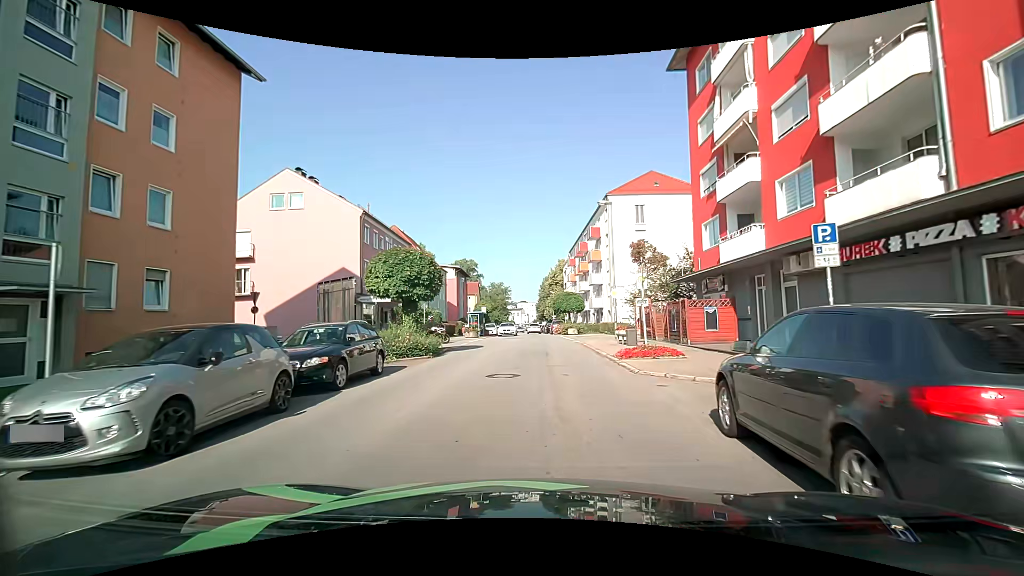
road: tertiary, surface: asphalt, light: Day
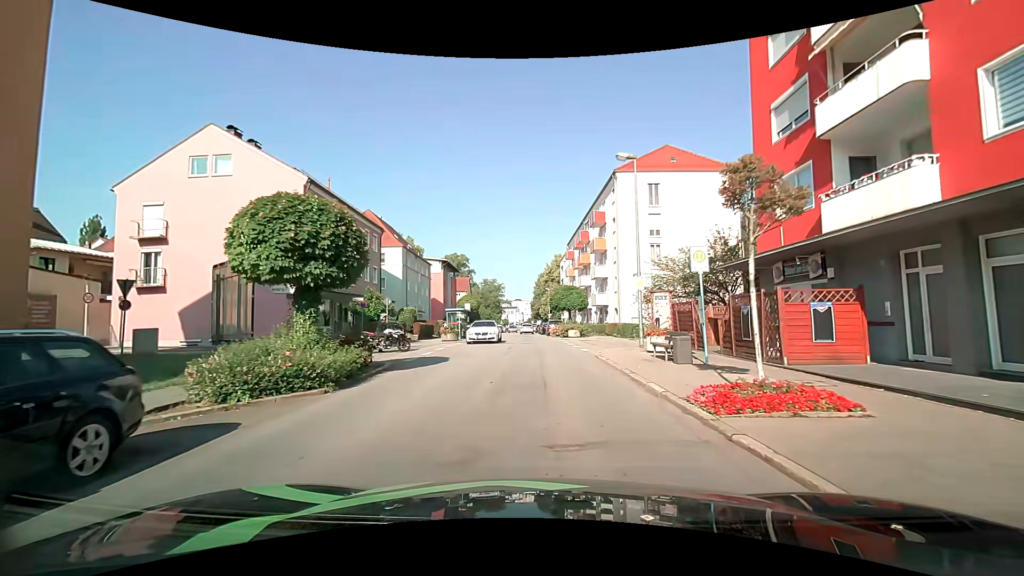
(0.0, +8.2) m; +1°
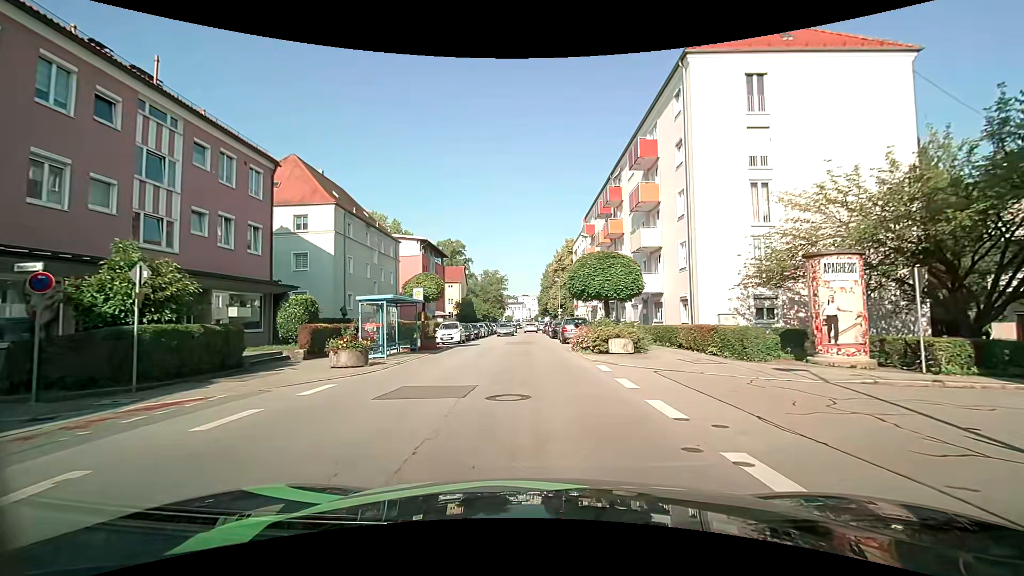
(-0.3, +19.7) m; -3°
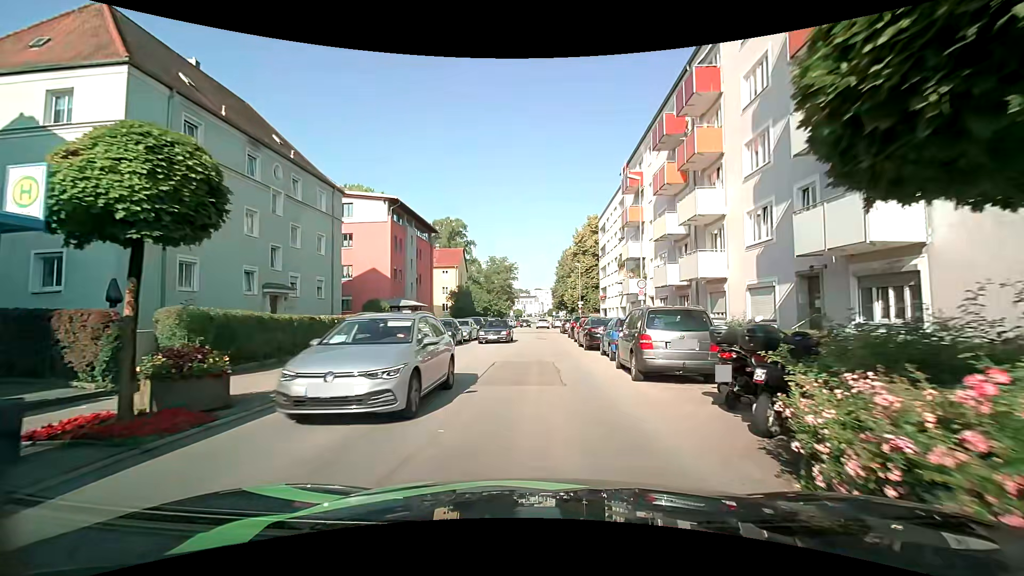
(-0.1, +19.1) m; 0°
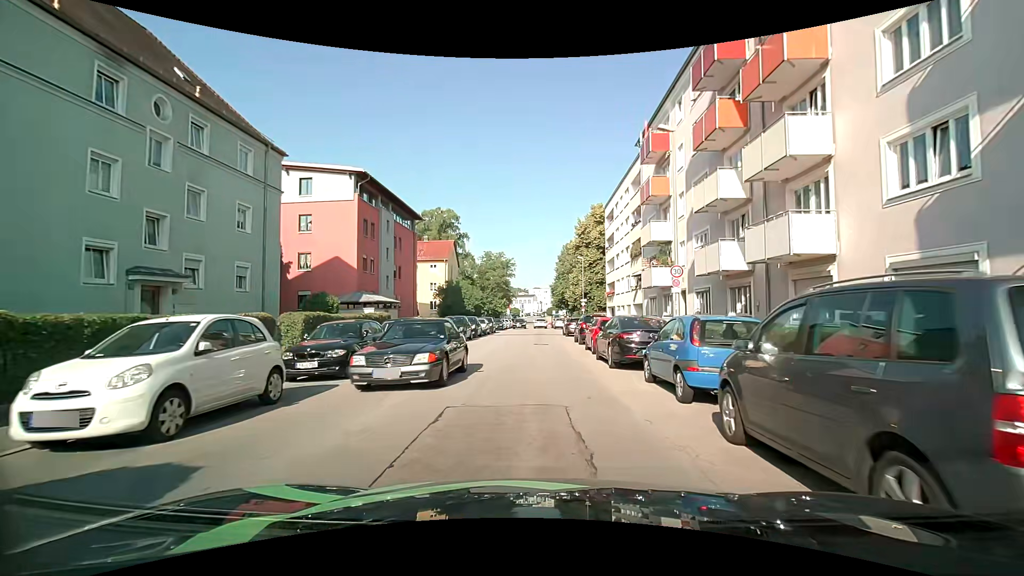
(-0.1, +8.1) m; 0°
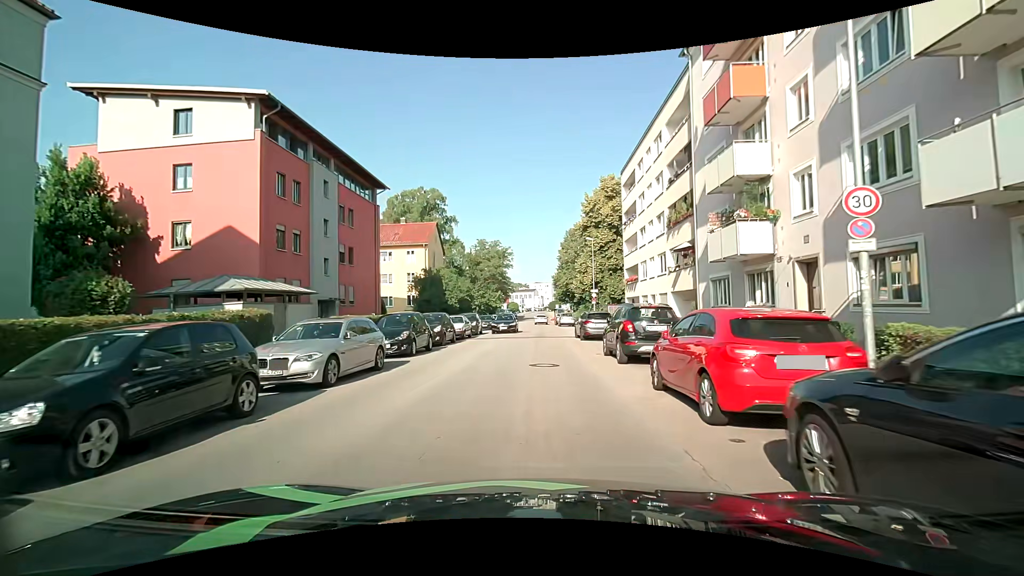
(0.0, +12.9) m; 0°
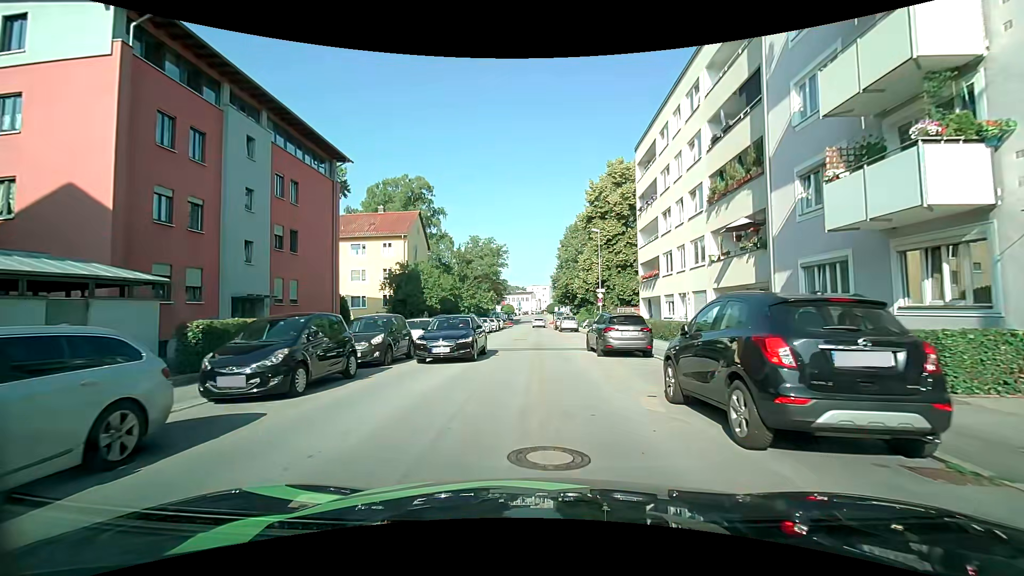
(0.0, +8.3) m; +1°
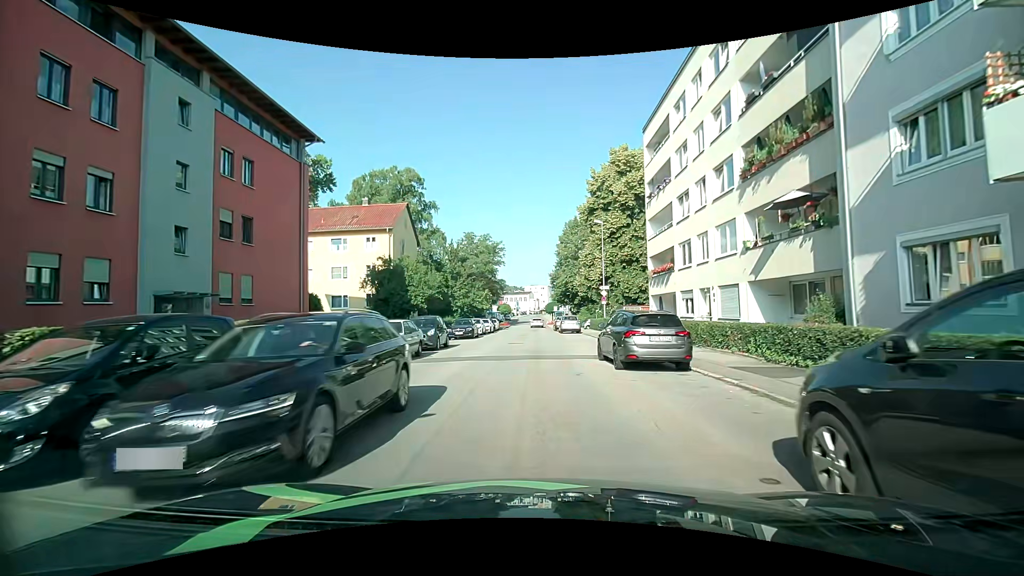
(0.0, +4.4) m; 0°
(0, +10) (0, +20) (0, +30) (0, +40) (0, +50) (0, +60) (0, +70) (0, +80) (0, +90) (0, +100) m
